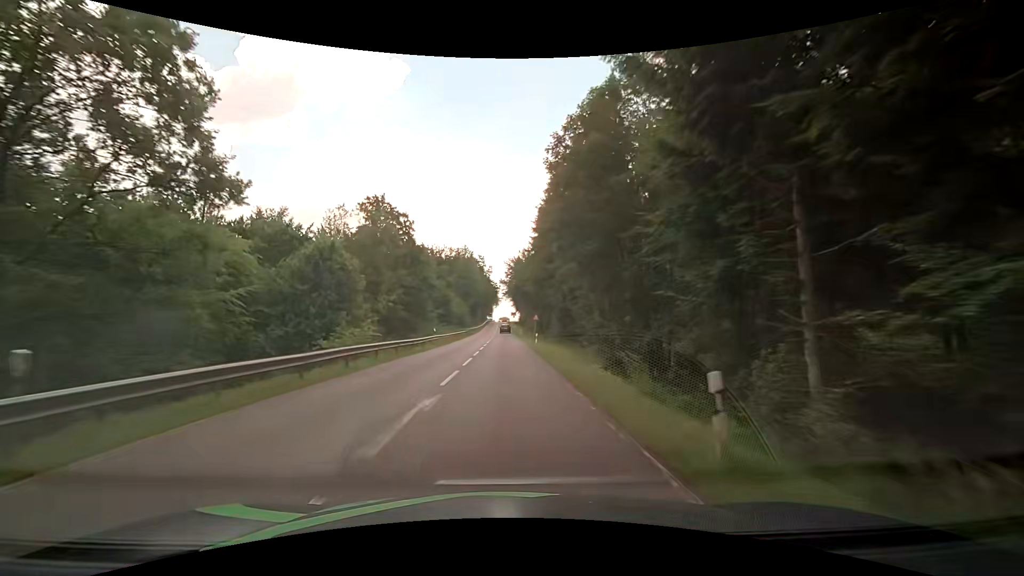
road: secondary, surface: asphalt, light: Day
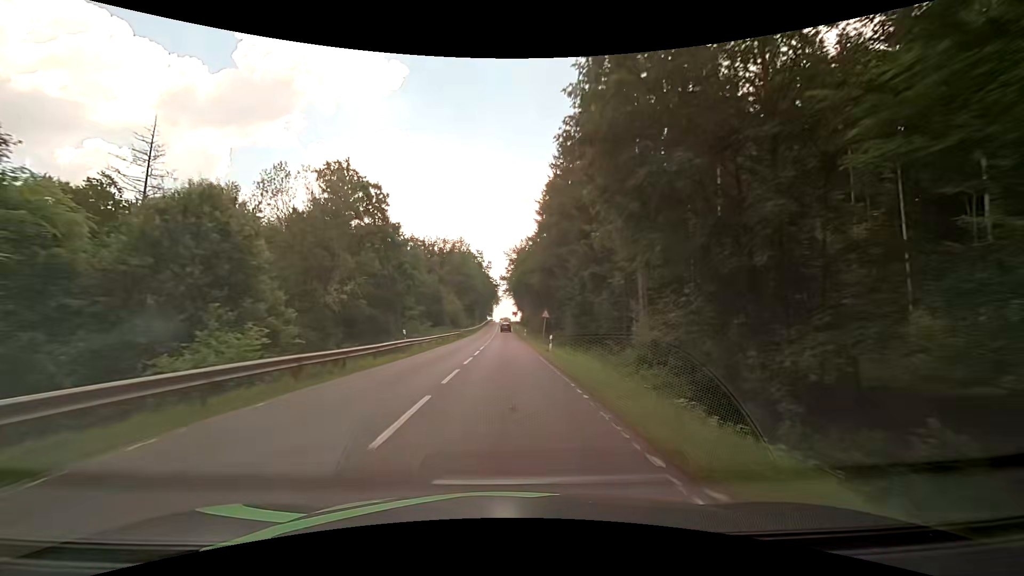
(0.0, +12.4) m; 0°
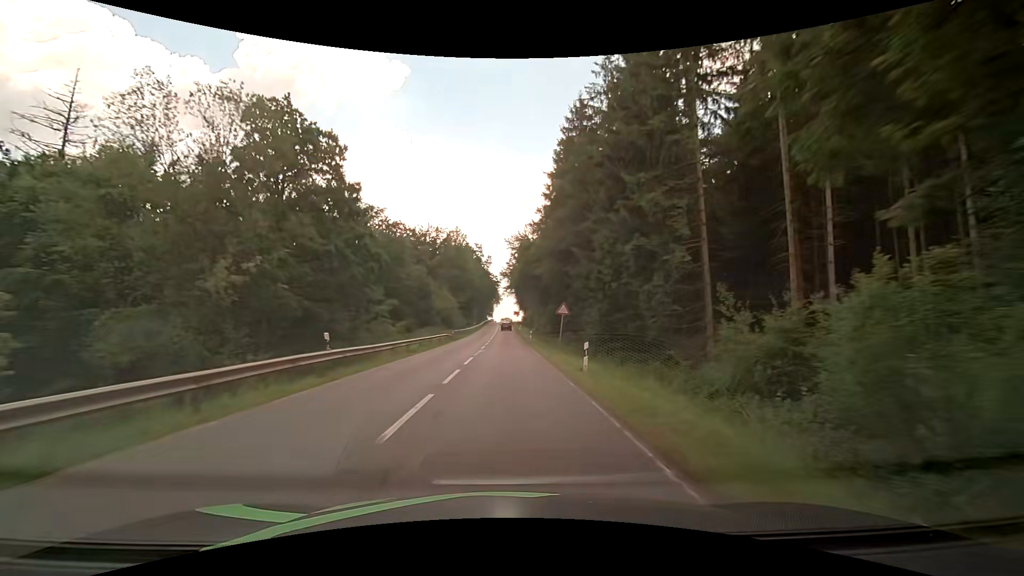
(0.0, +12.2) m; 0°
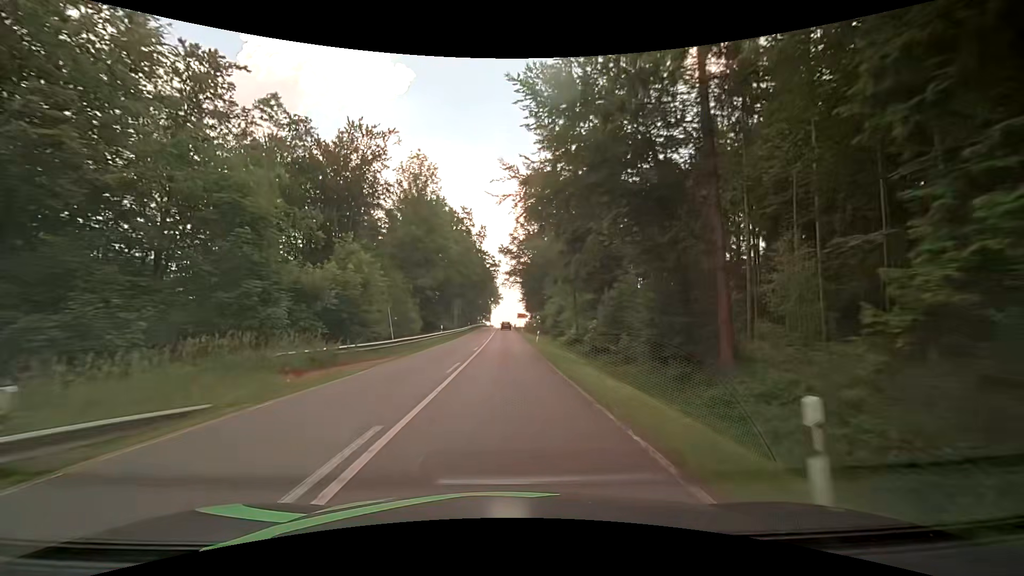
(-0.1, +46.3) m; 0°
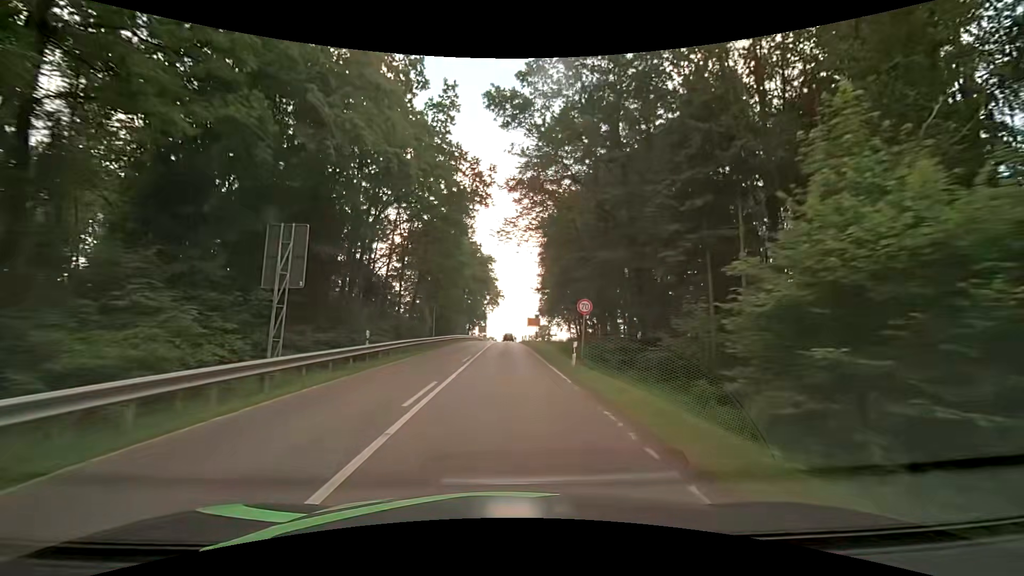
(-0.4, +54.9) m; 0°
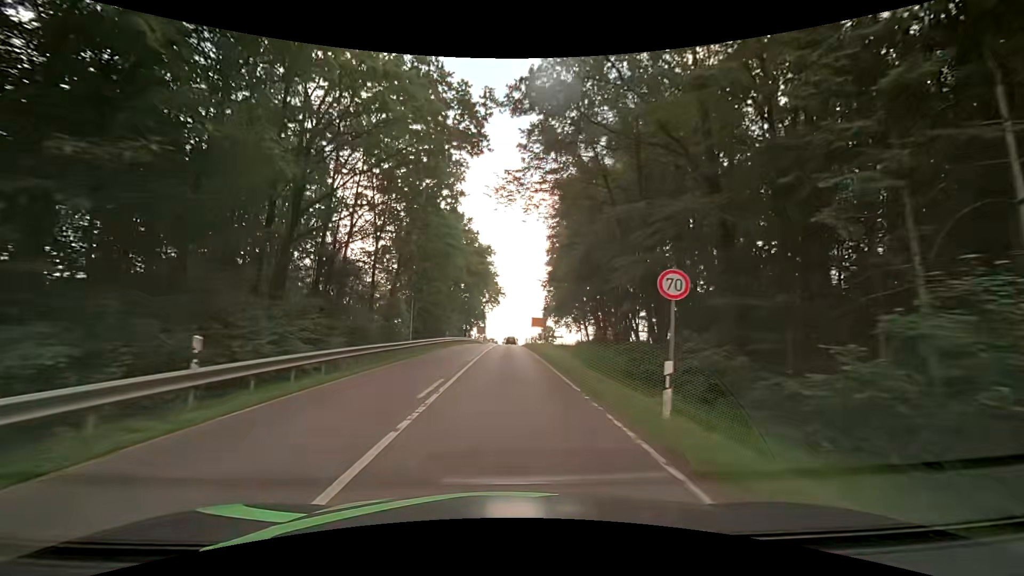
(-0.1, +10.7) m; -1°
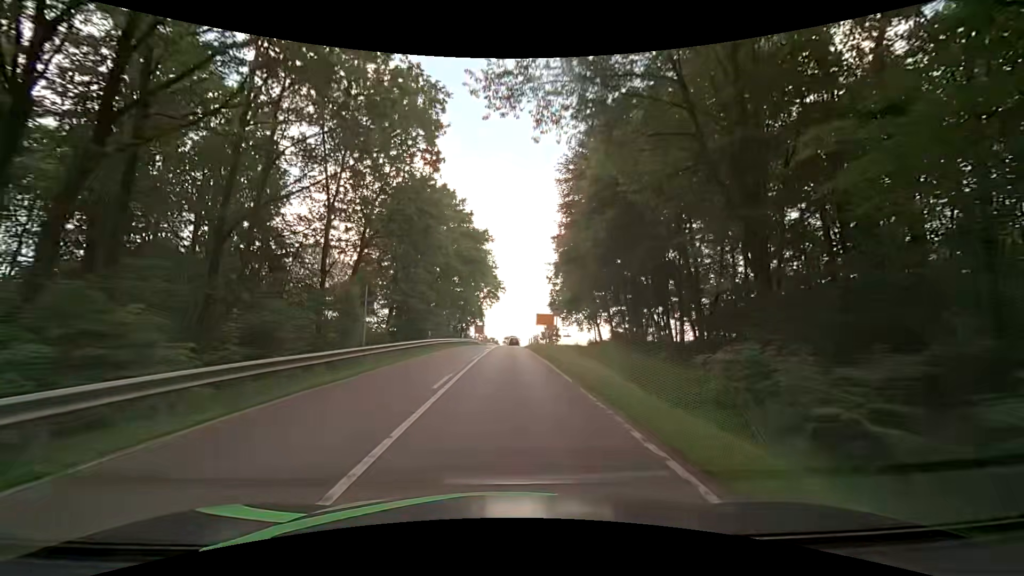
(0.0, +10.7) m; 0°
